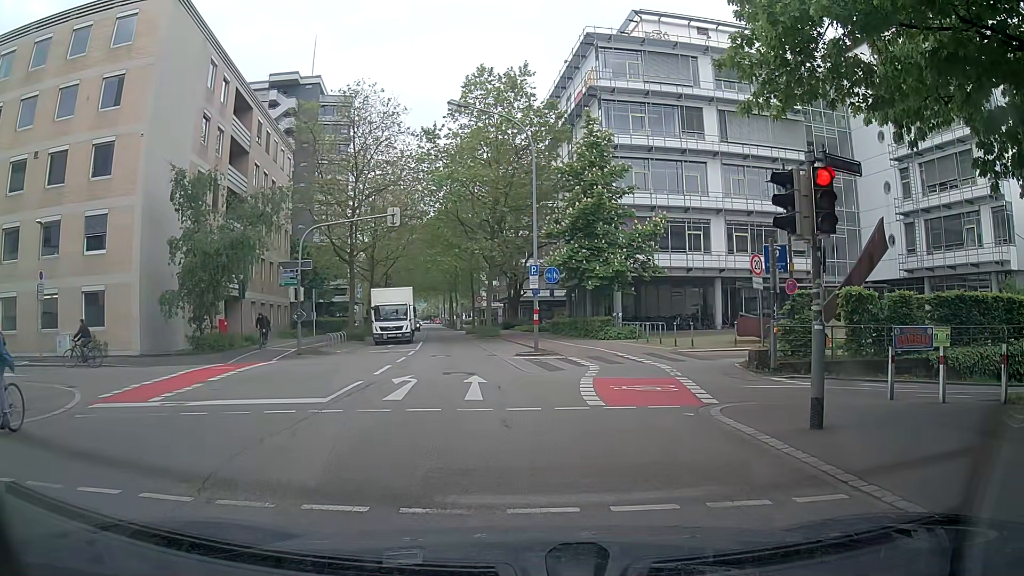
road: secondary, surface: asphalt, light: Day
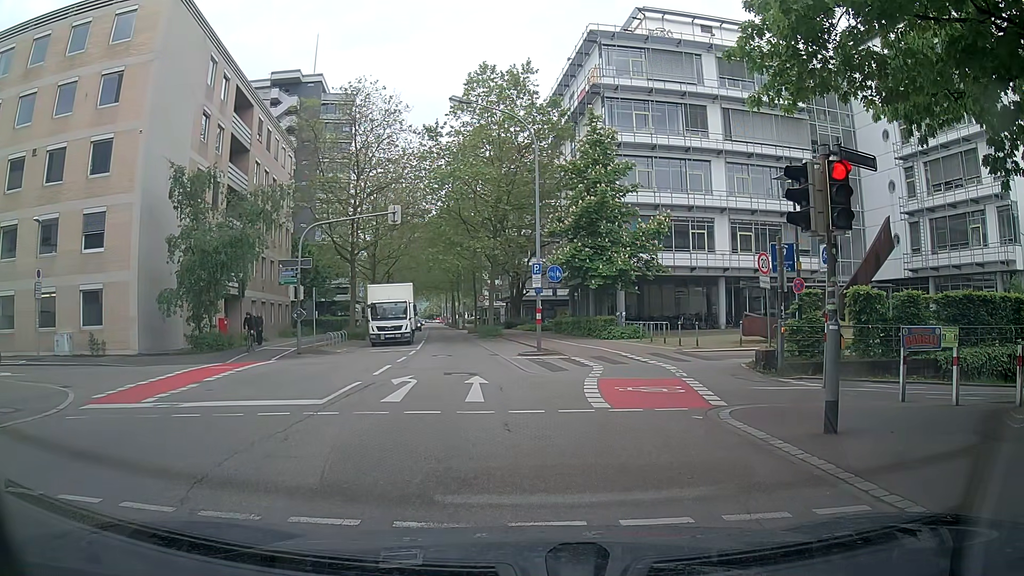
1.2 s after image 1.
(0.0, +0.4) m; 0°
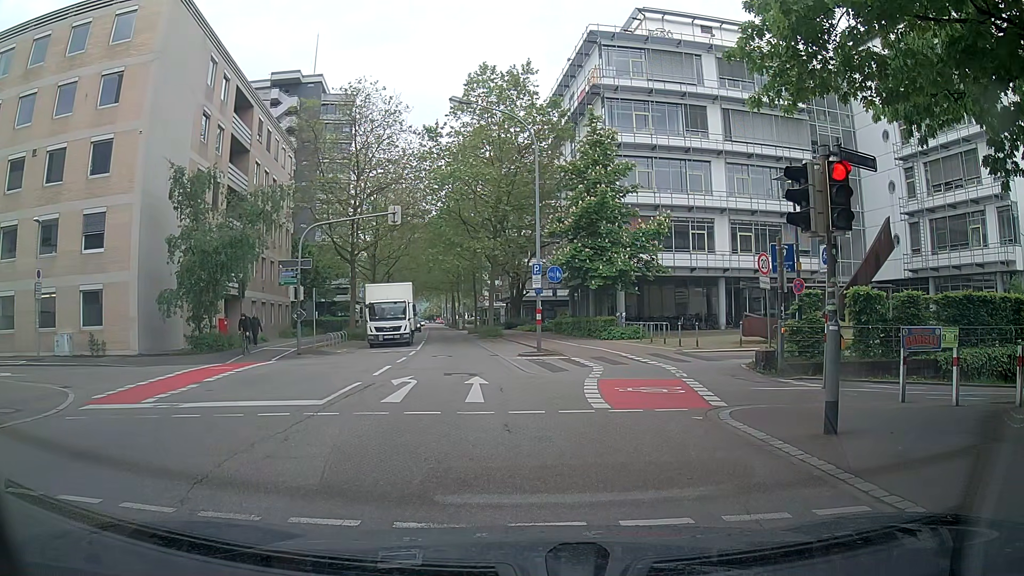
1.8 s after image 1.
(0.0, 0.0) m; 0°
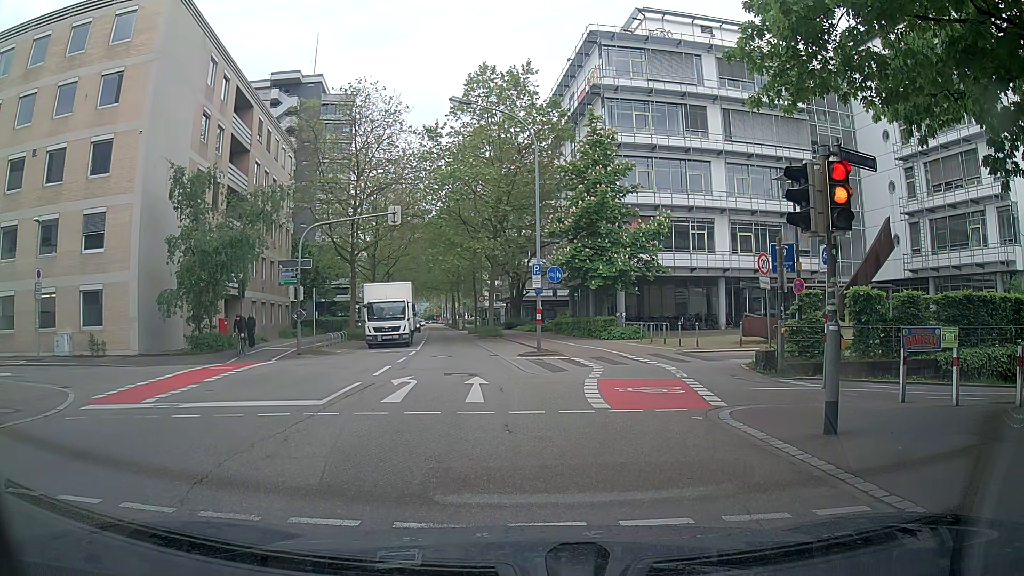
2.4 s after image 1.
(0.0, 0.0) m; 0°
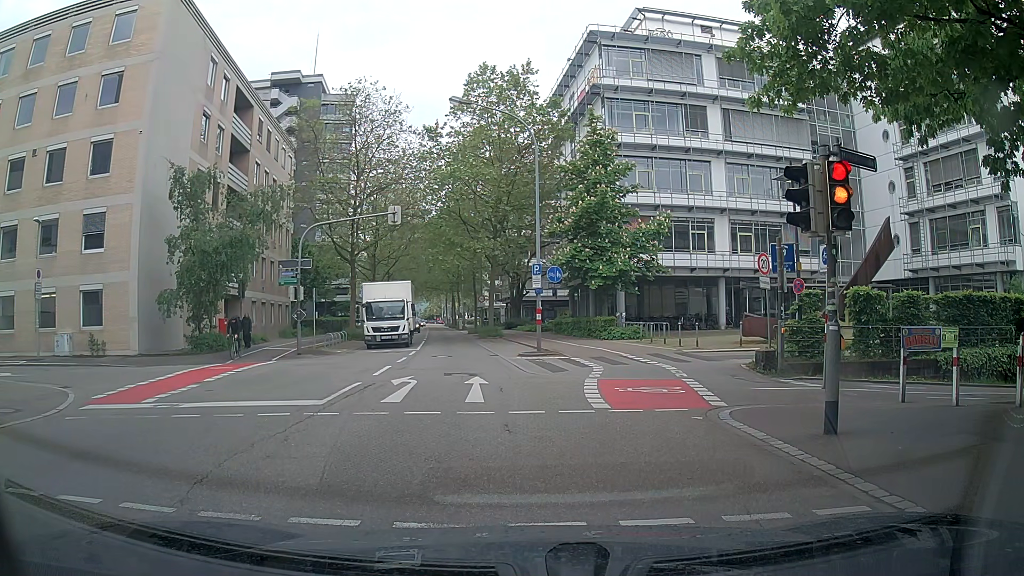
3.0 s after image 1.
(0.0, 0.0) m; 0°
